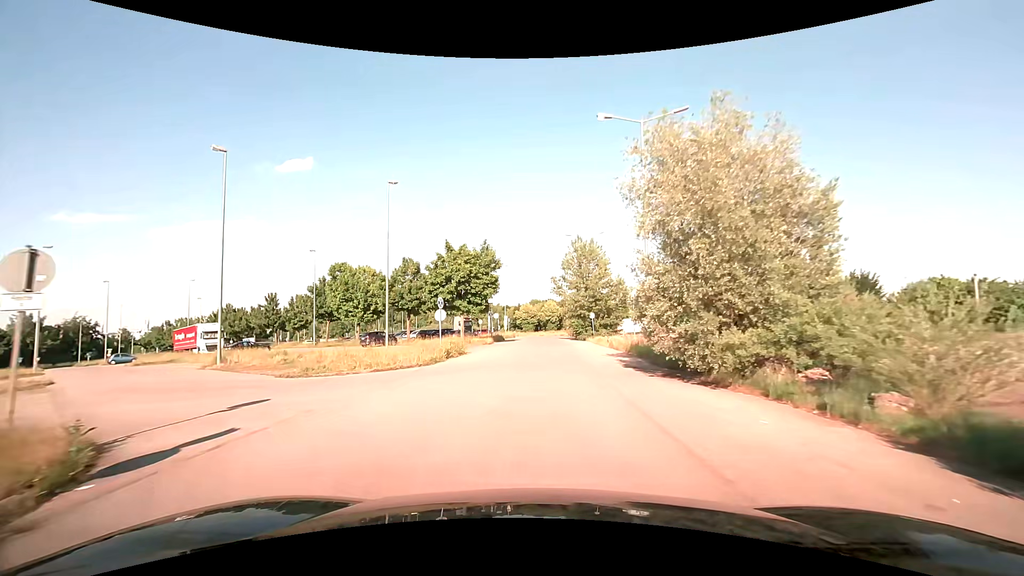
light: Day
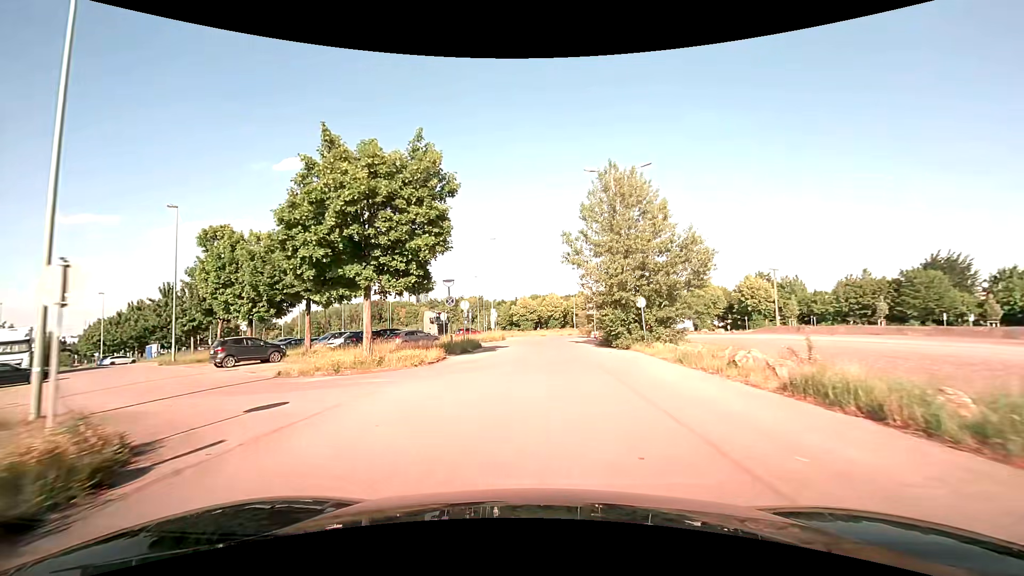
(-0.1, +24.9) m; 0°
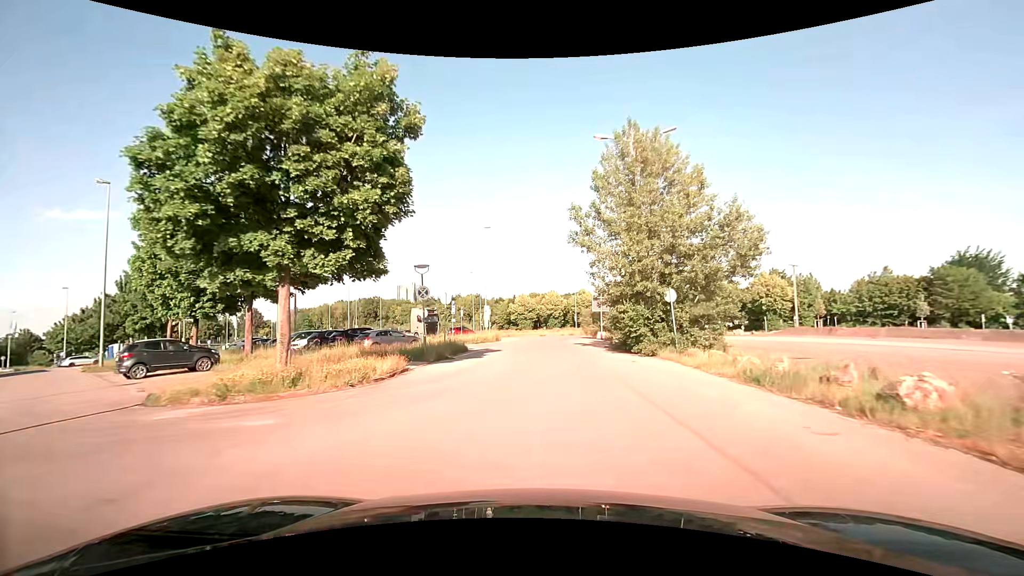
(0.0, +6.3) m; 0°
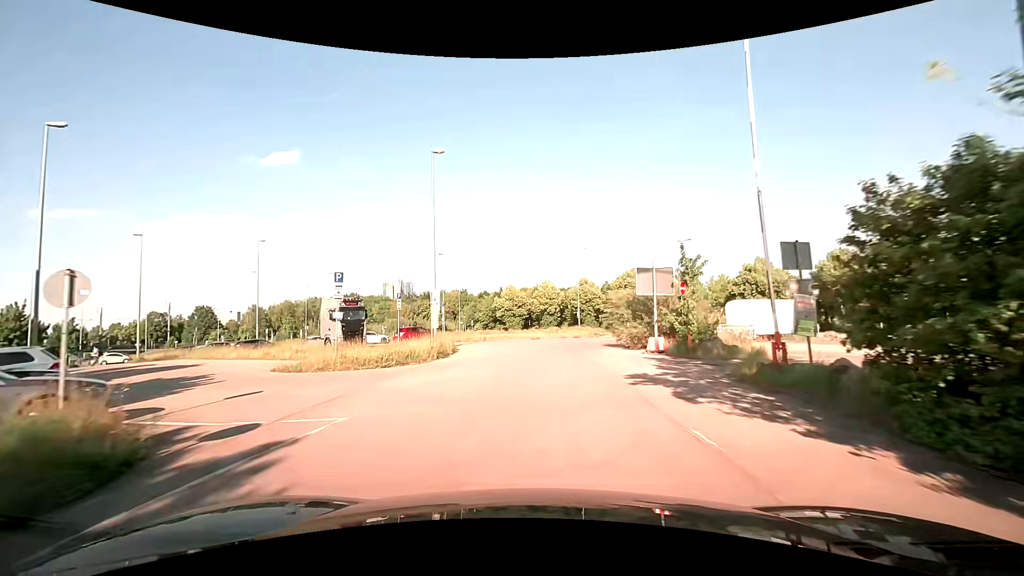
(+0.2, +23.3) m; +1°
(0, +10) (+1, +20) (+2, +30) (+7, +39) (+13, +47) (+19, +54) (+24, +63) (+22, +72) (+16, +81) (+10, +88) m
